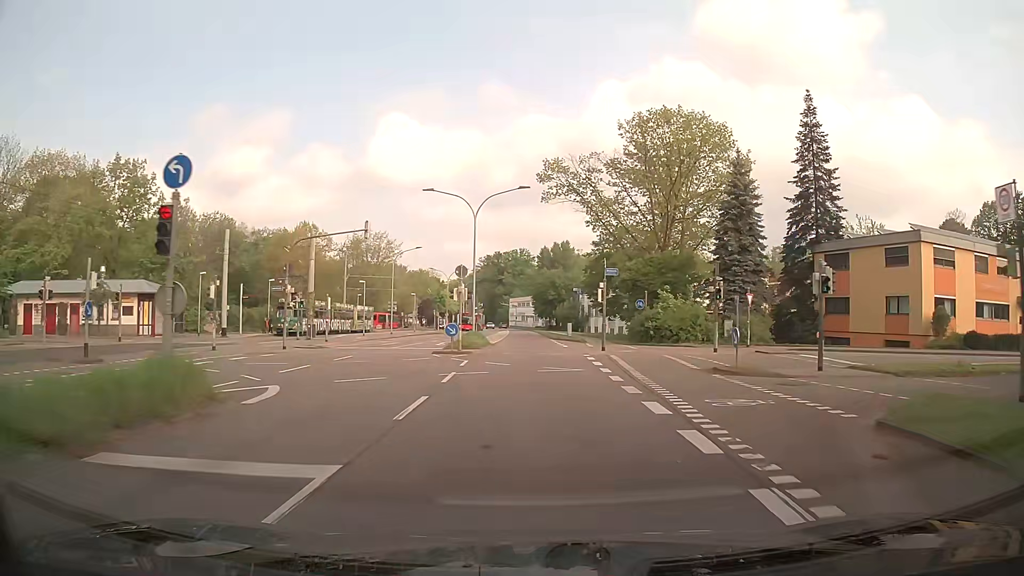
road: secondary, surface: asphalt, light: Day
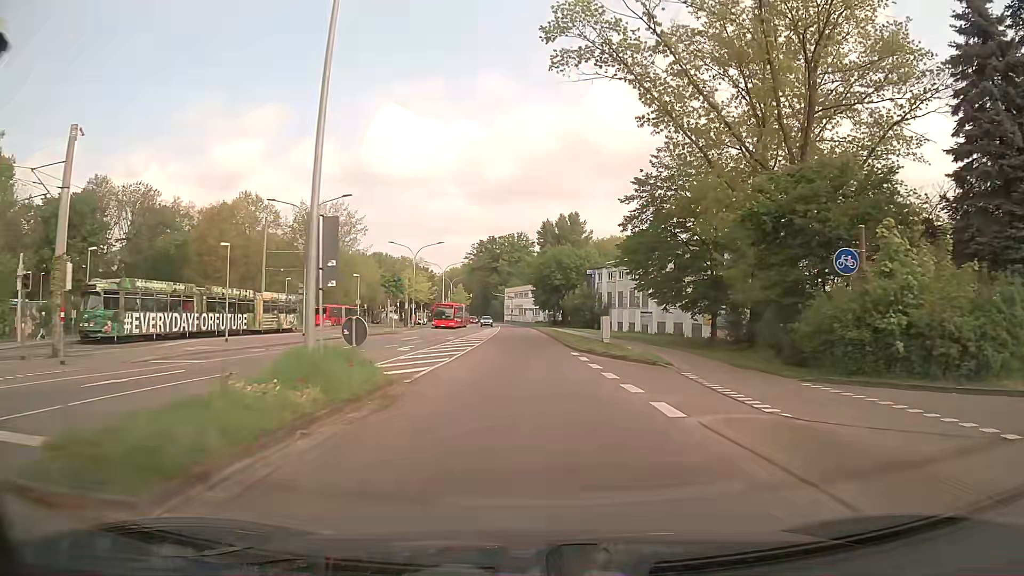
(-0.1, +30.0) m; 0°
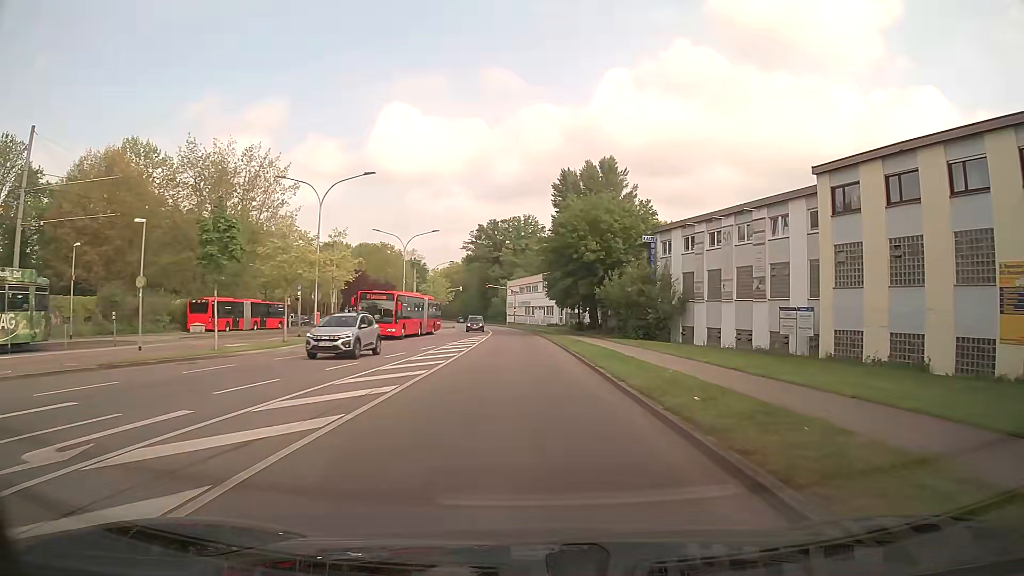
(-0.4, +37.8) m; -1°
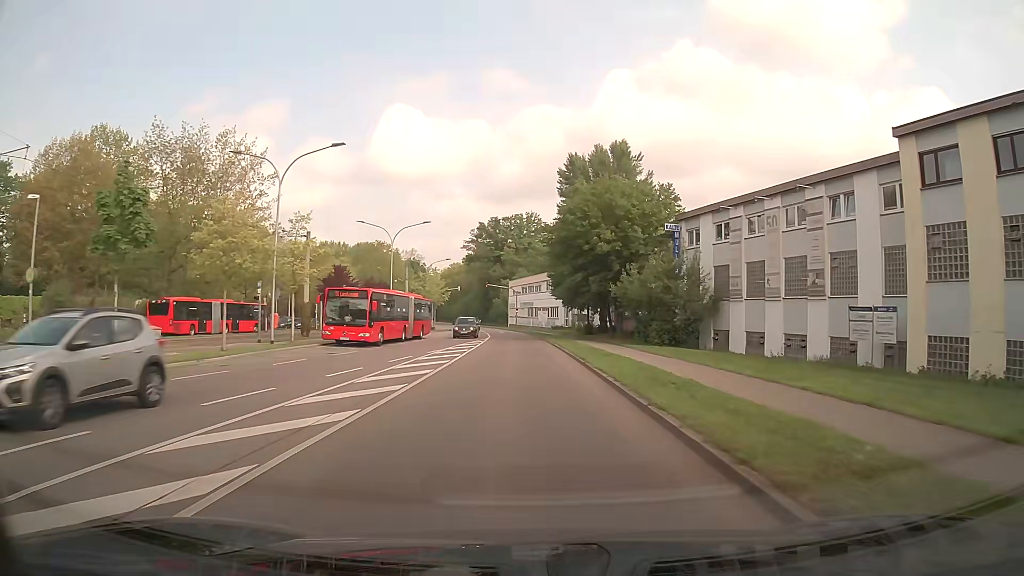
(0.0, +7.3) m; 0°
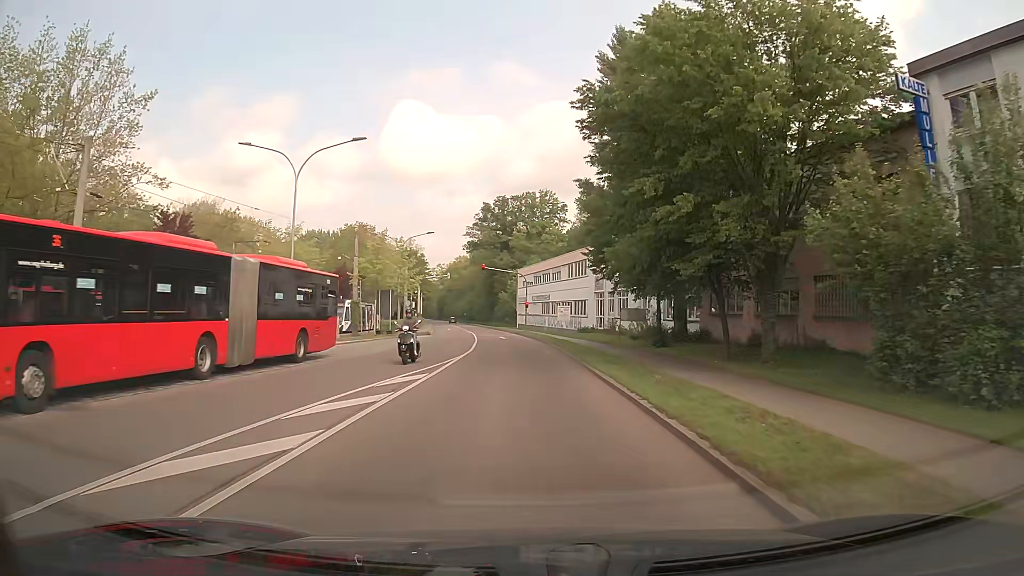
(-0.2, +27.3) m; -1°
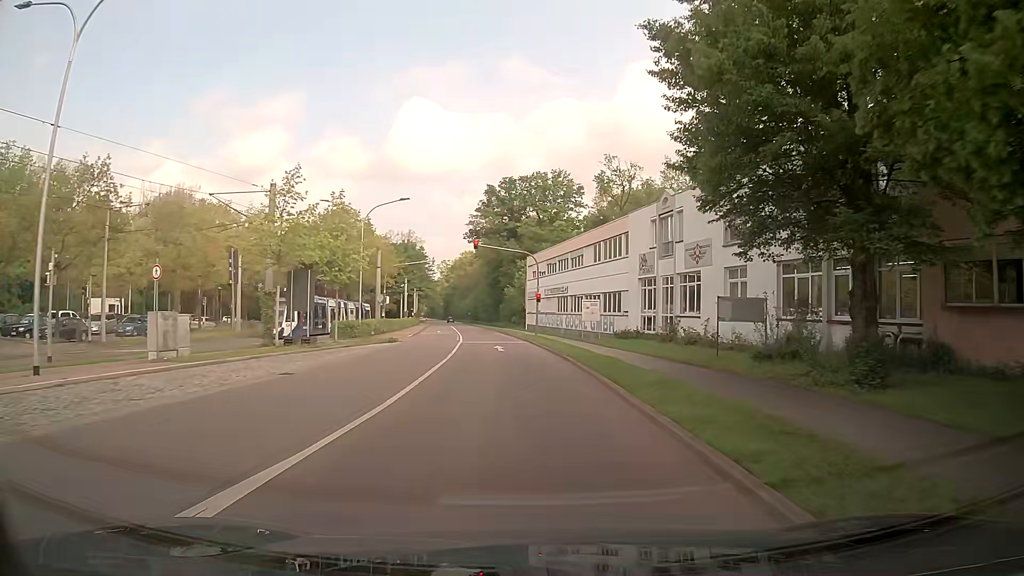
(-0.1, +18.6) m; 0°
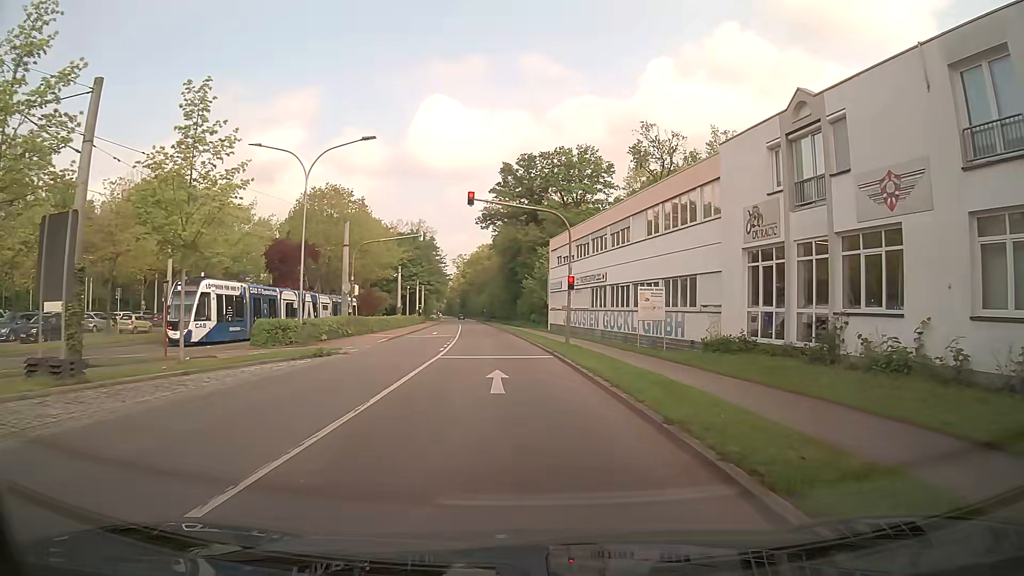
(-0.4, +16.0) m; -2°
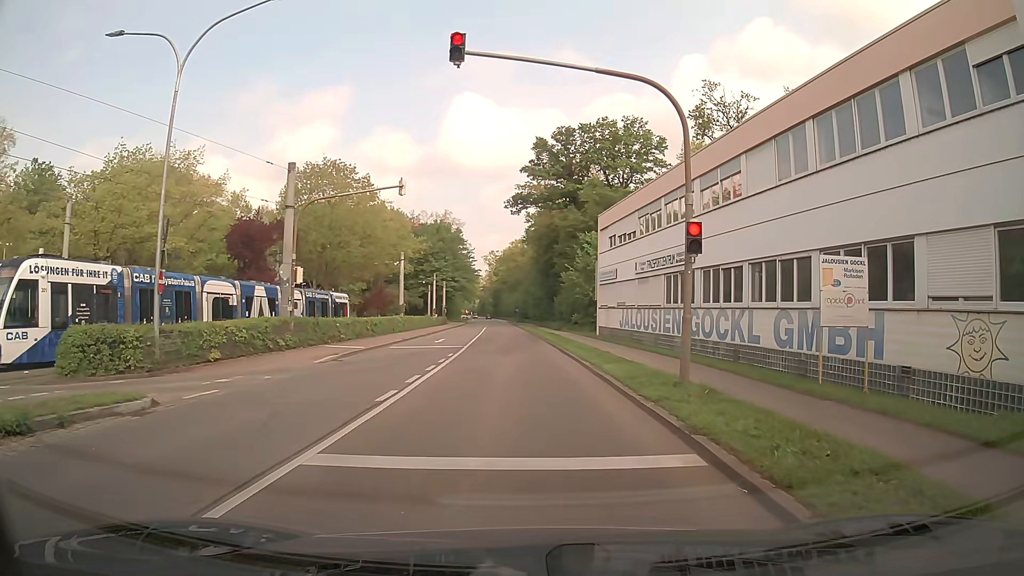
(-0.7, +15.1) m; -4°
(0, +10) (0, +20) (-1, +30) (-1, +40) (-2, +50) (-2, +60) (-3, +70) (-3, +80) (-4, +90) (-4, +100) m
